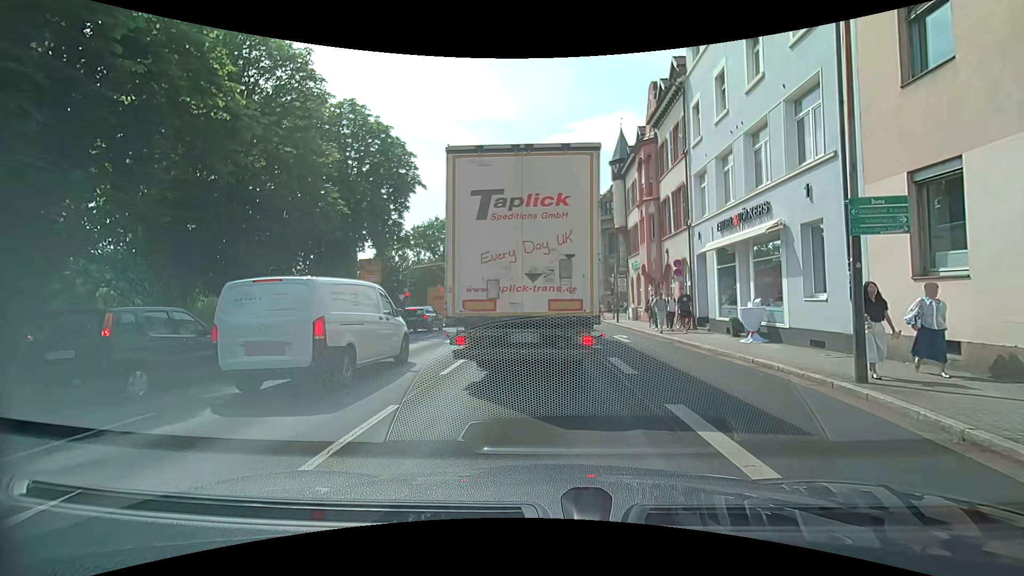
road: primary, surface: asphalt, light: Day
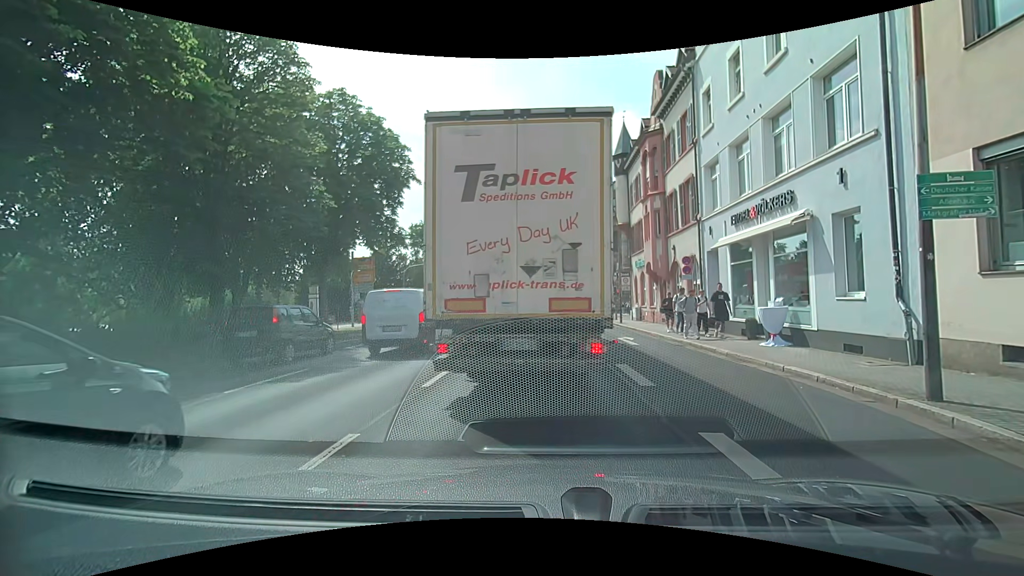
(0.0, +1.4) m; 0°
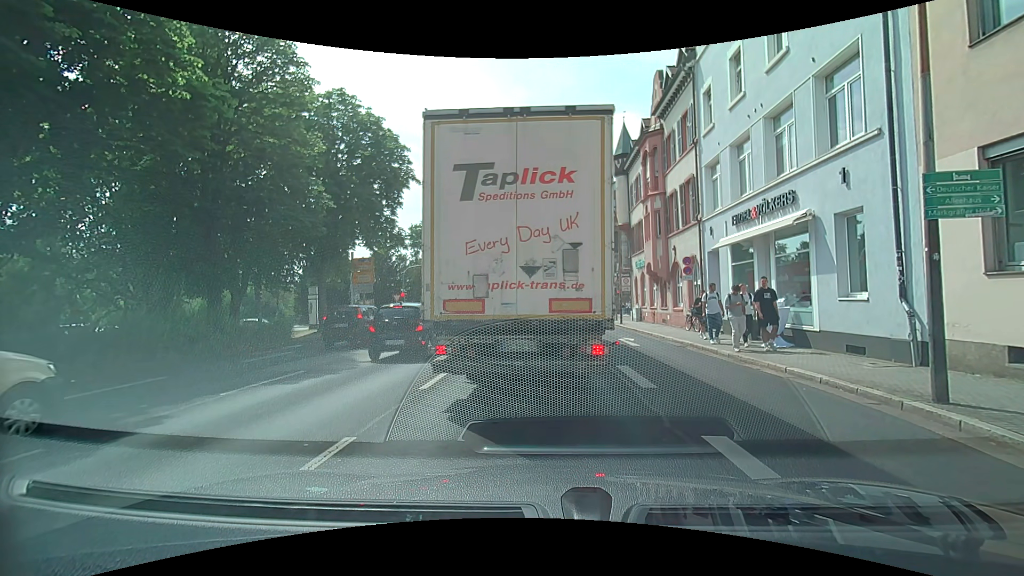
(0.0, +0.2) m; 0°
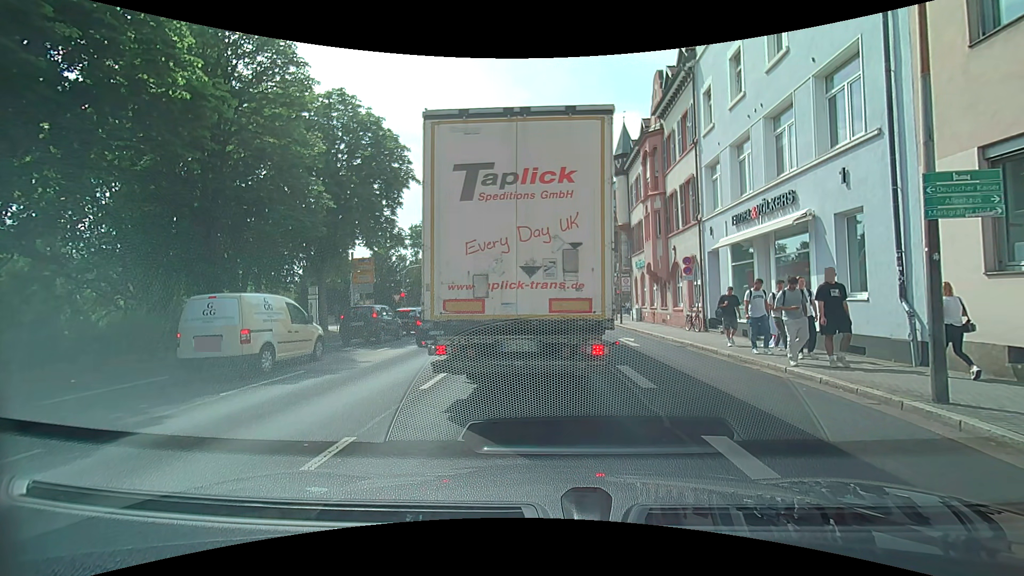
(0.0, 0.0) m; 0°
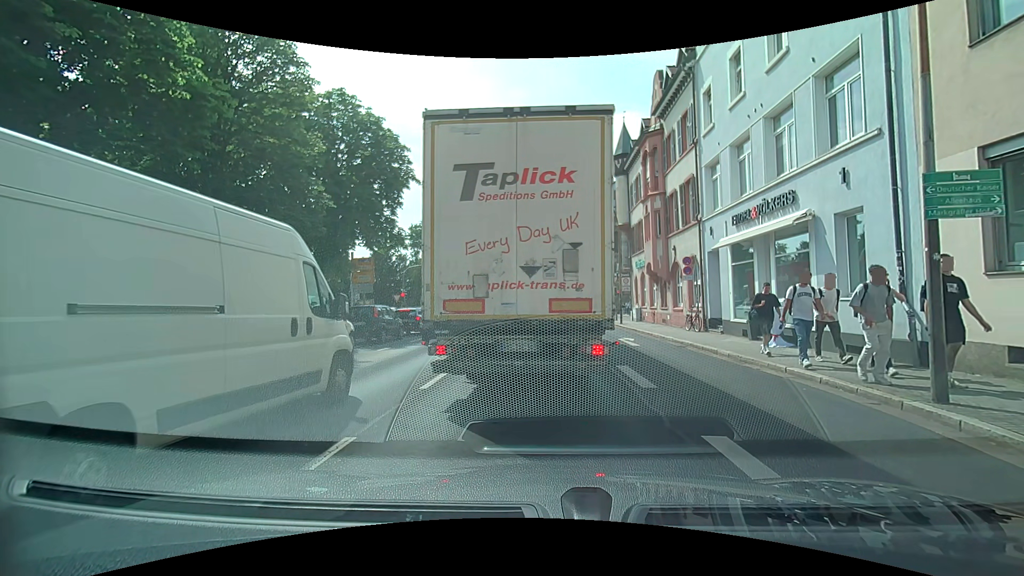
(0.0, 0.0) m; 0°
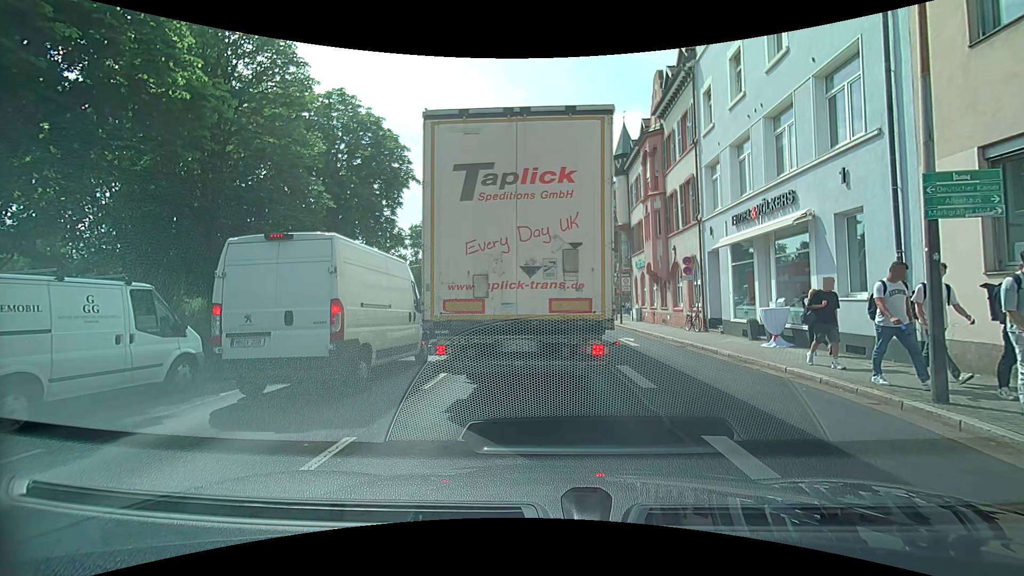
(0.0, 0.0) m; 0°
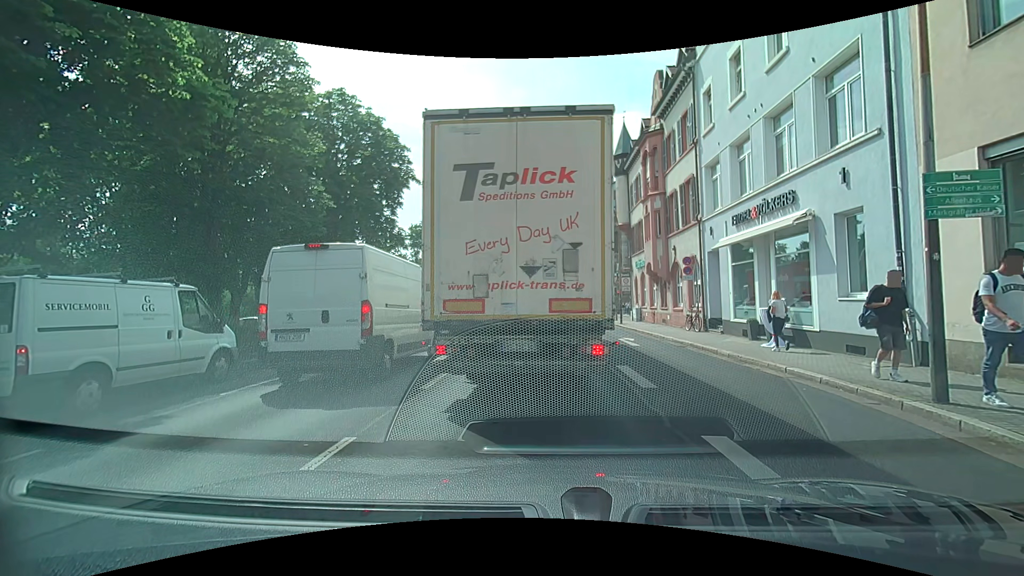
(0.0, 0.0) m; 0°
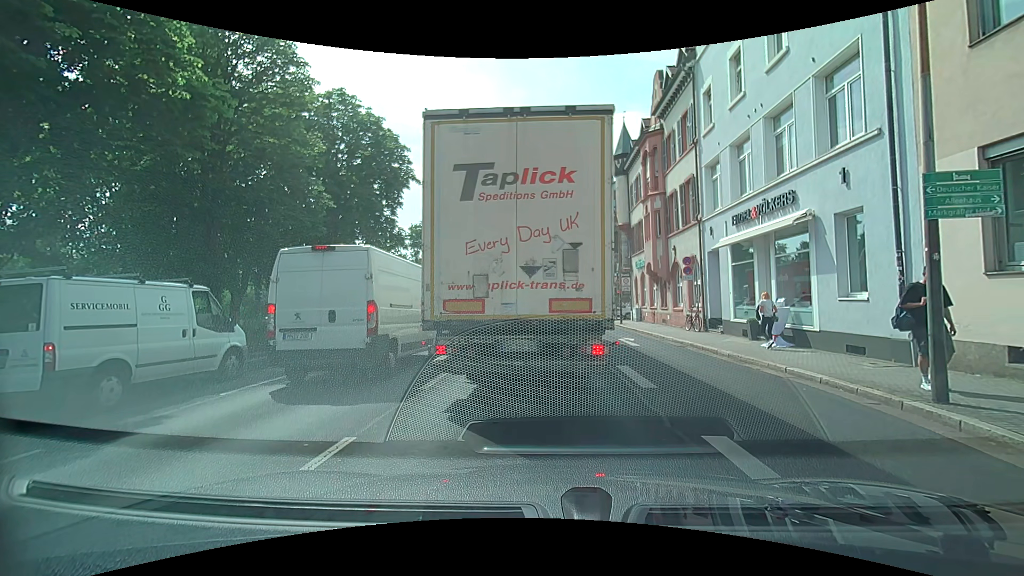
(0.0, 0.0) m; 0°
(0, +10) (0, +20) (0, +30) (0, +40) (0, +50) (0, +60) (0, +70) (0, +80) (0, +90) (0, +100) m
